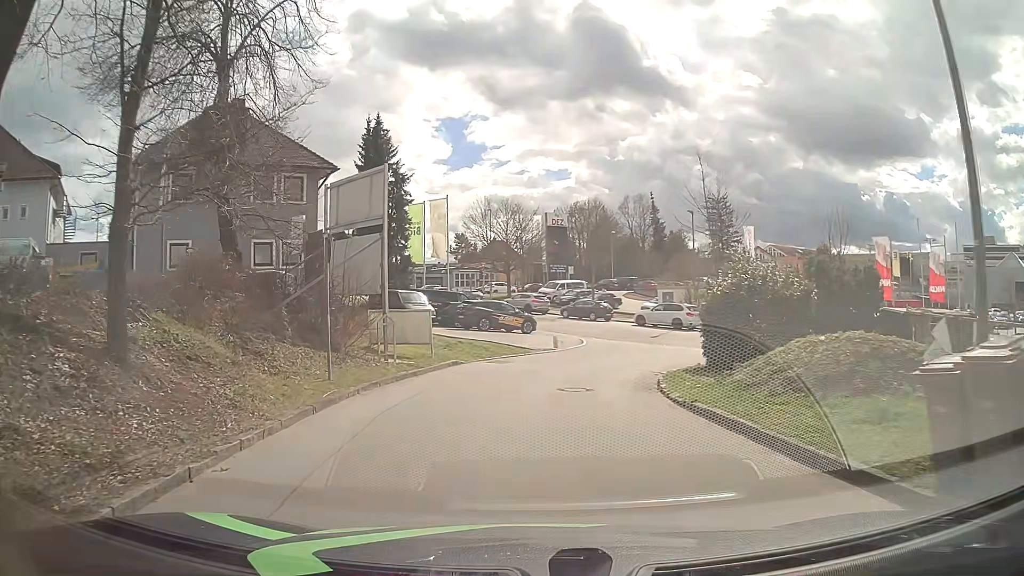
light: Day
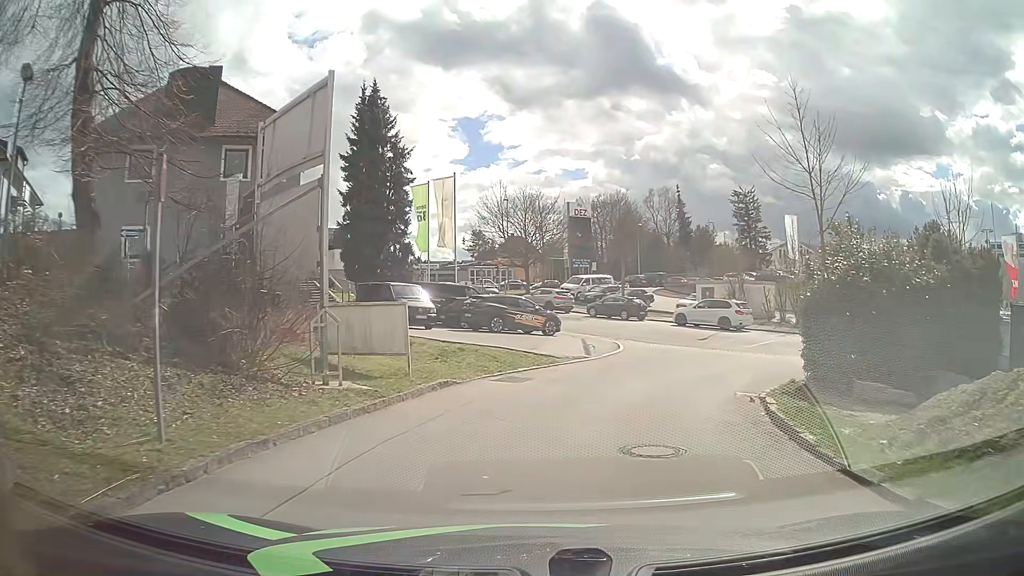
(-0.2, +6.7) m; -3°
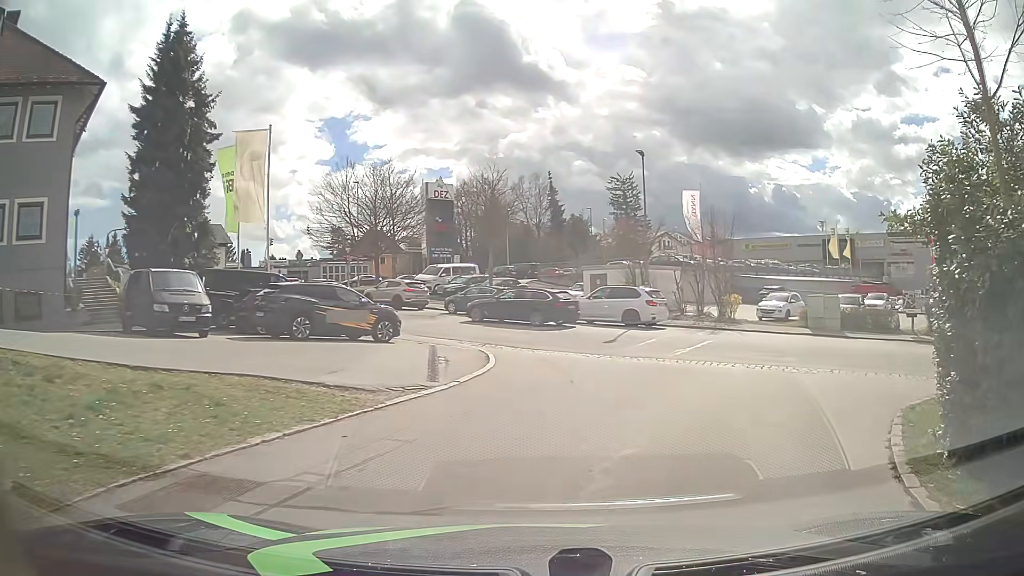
(+0.9, +9.7) m; +11°
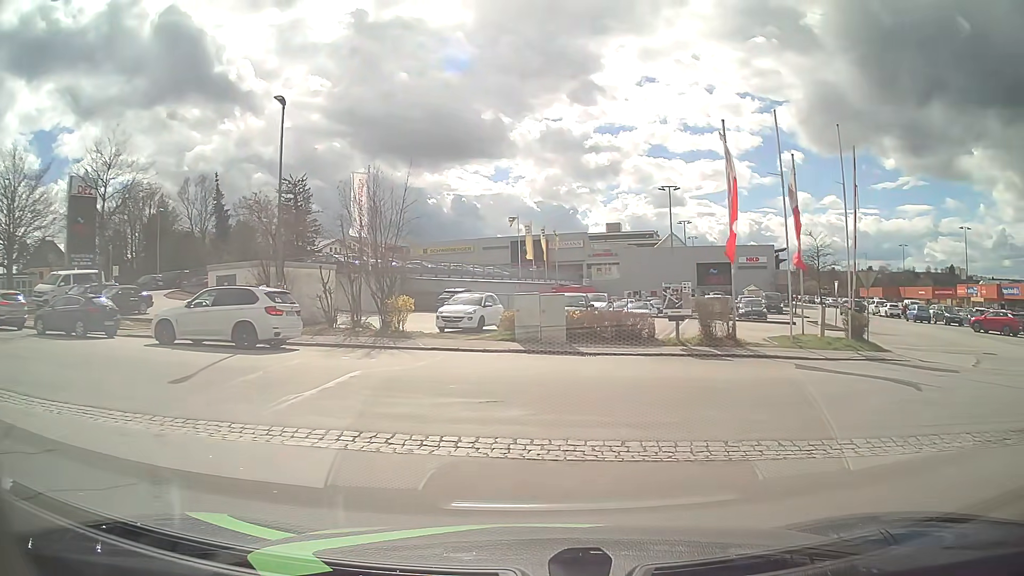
(+2.3, +9.3) m; +27°
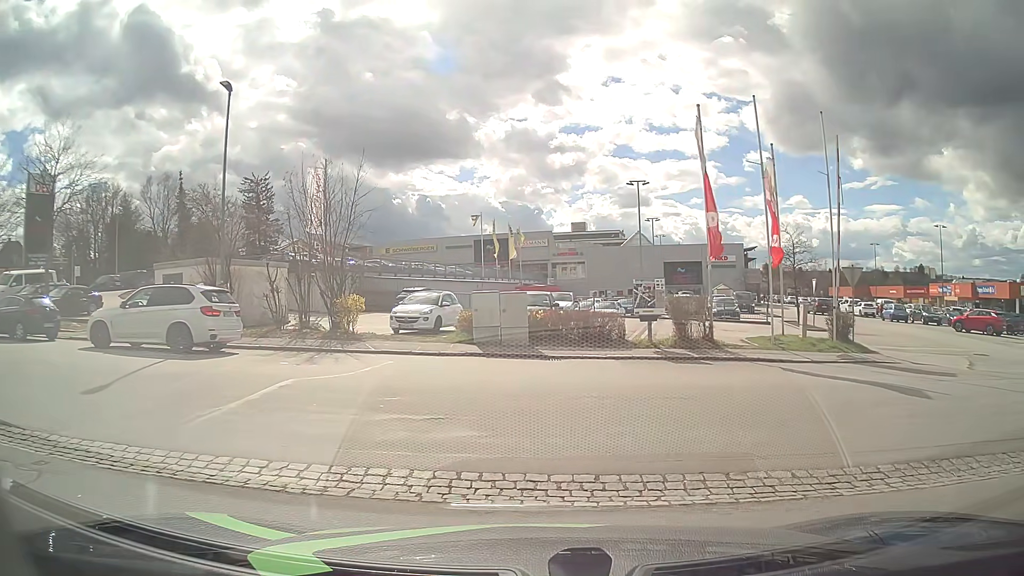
(+0.1, +1.6) m; +6°
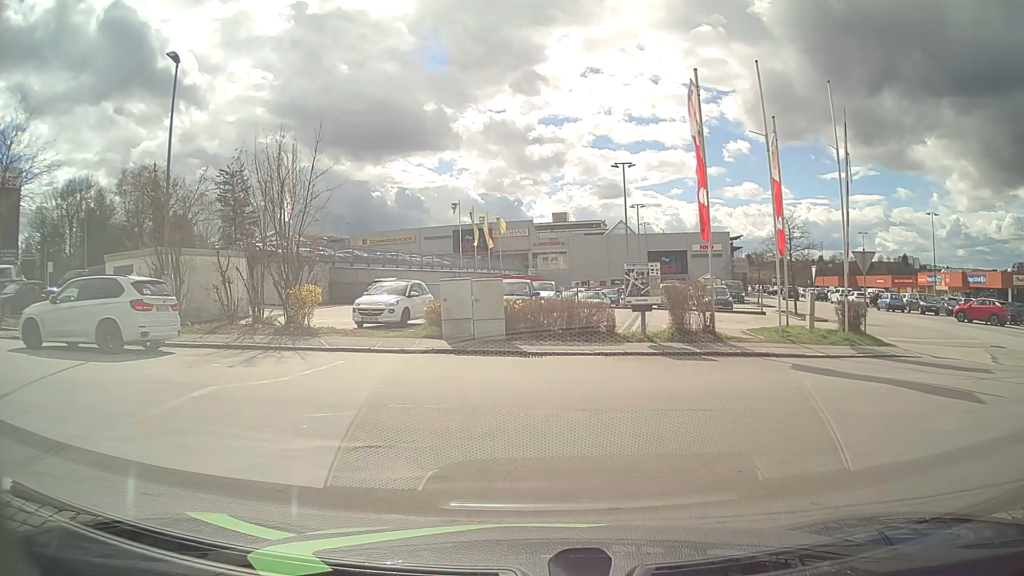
(0.0, +2.2) m; -1°
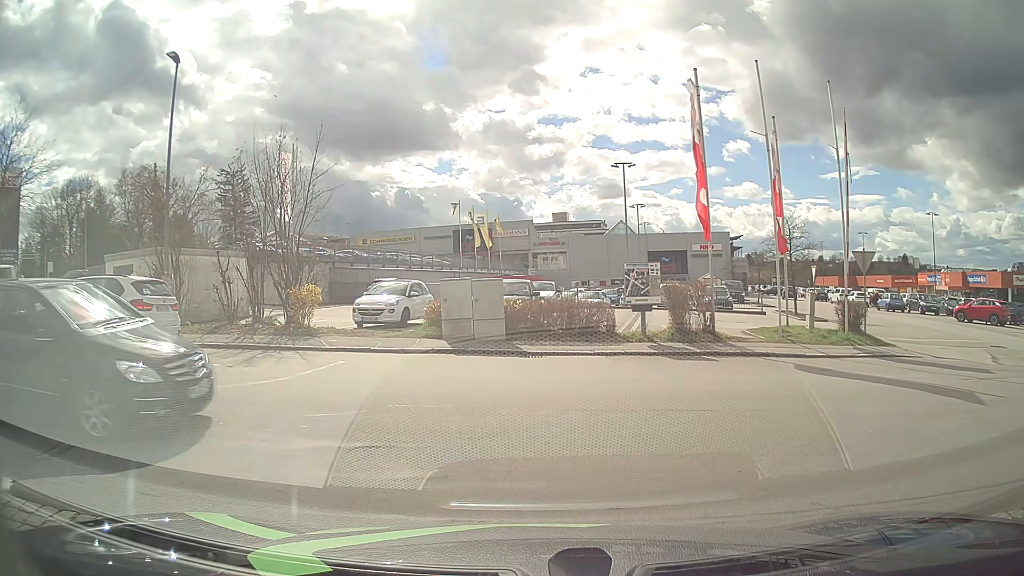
(0.0, 0.0) m; 0°
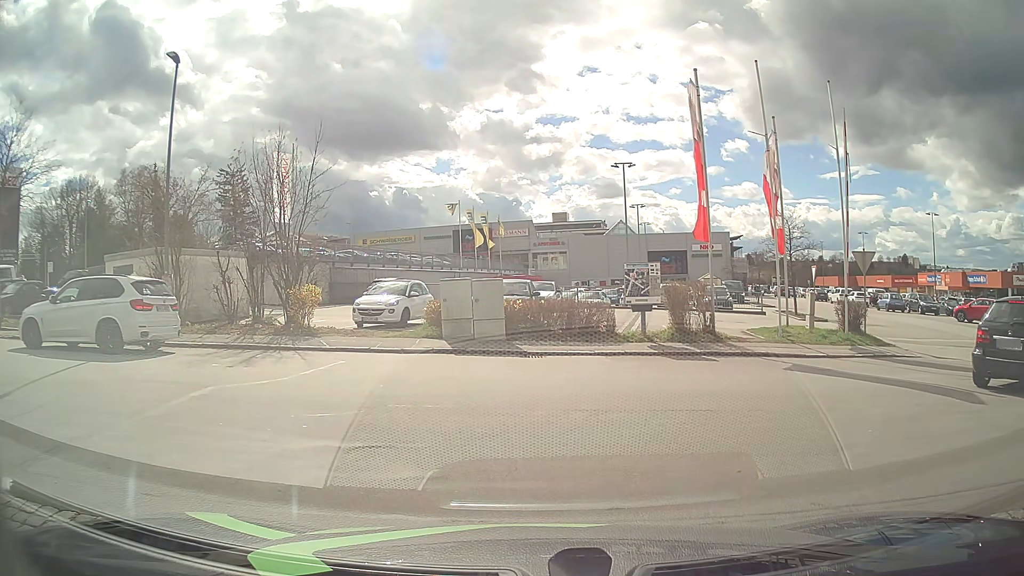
(0.0, 0.0) m; 0°
